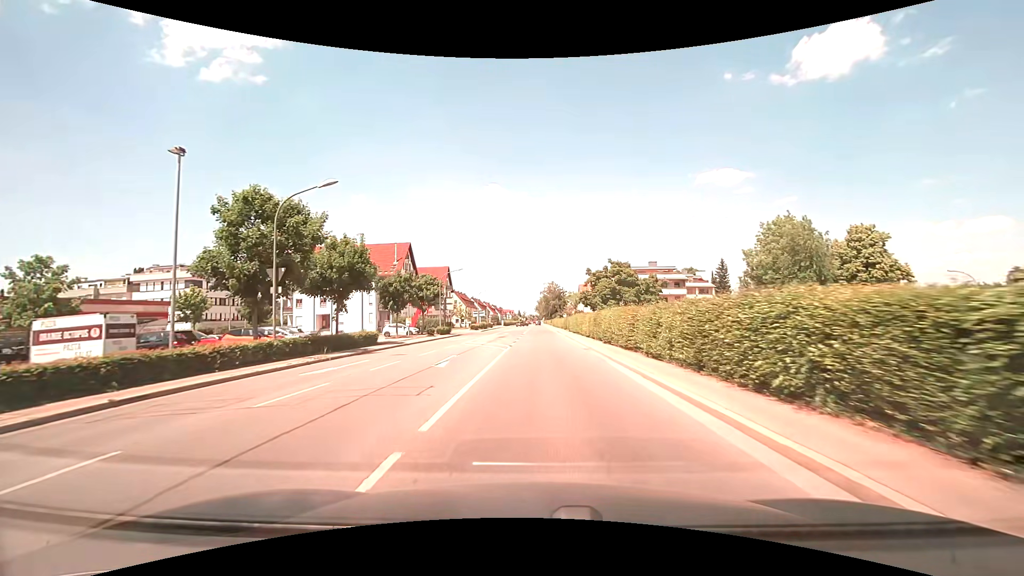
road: secondary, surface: asphalt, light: Day
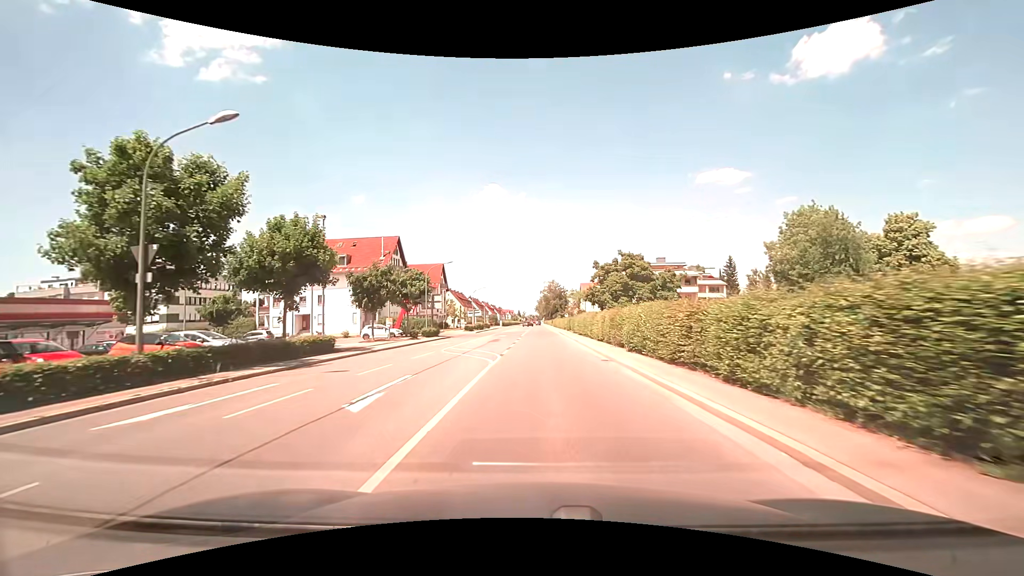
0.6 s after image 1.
(0.0, +7.0) m; 0°
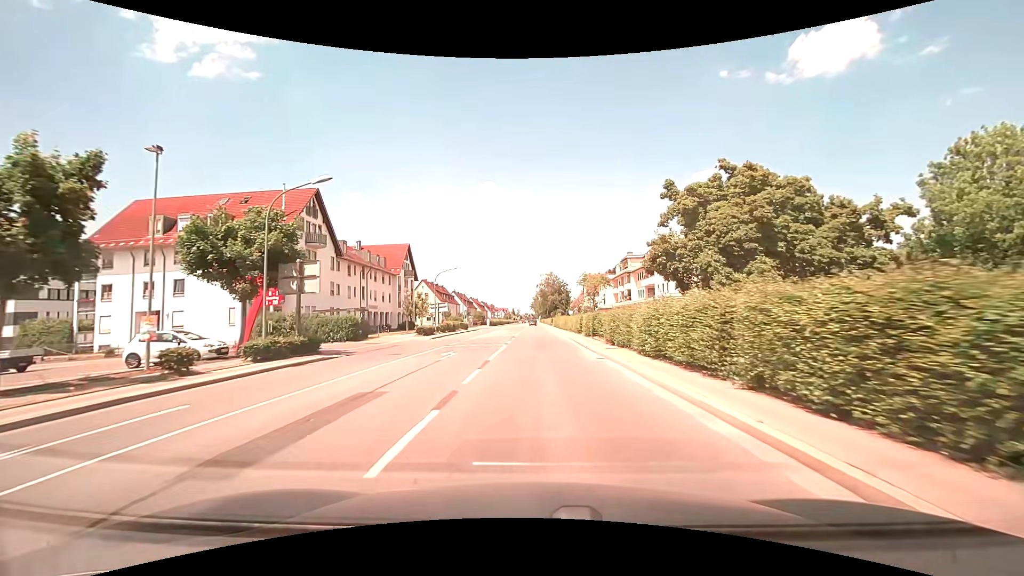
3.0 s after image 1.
(+0.1, +28.1) m; +1°
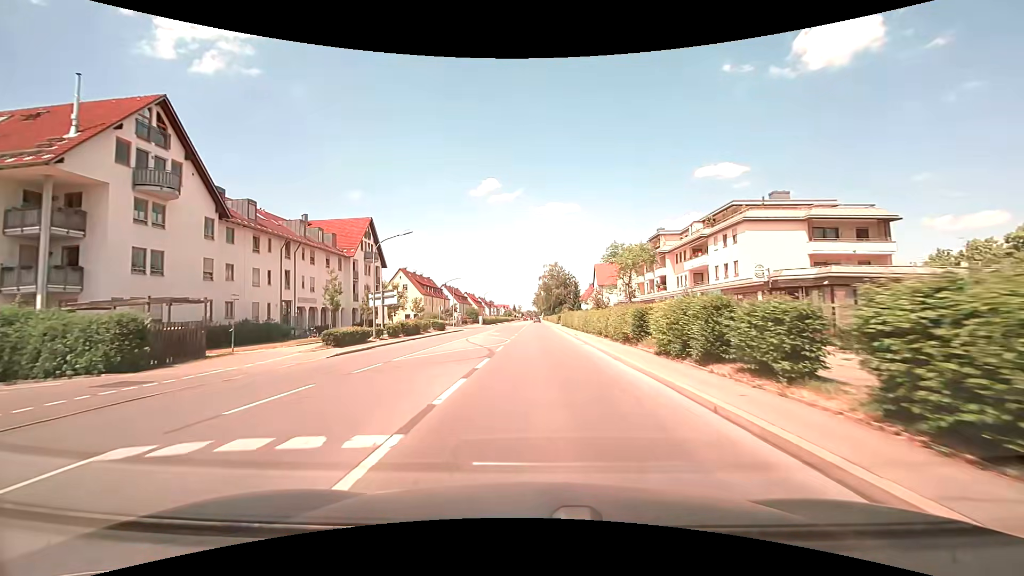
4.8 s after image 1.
(0.0, +21.3) m; 0°
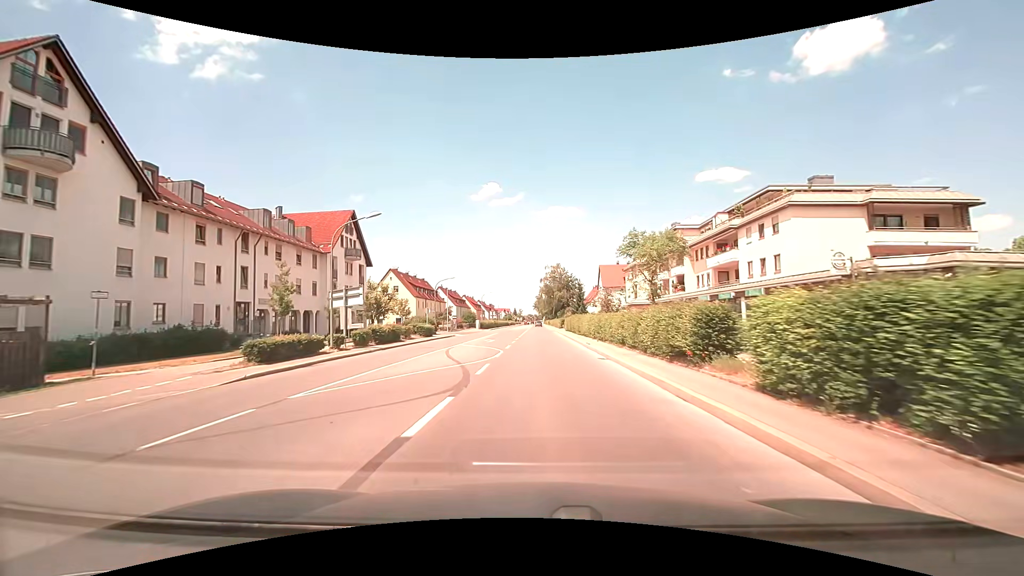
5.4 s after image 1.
(0.0, +7.1) m; 0°
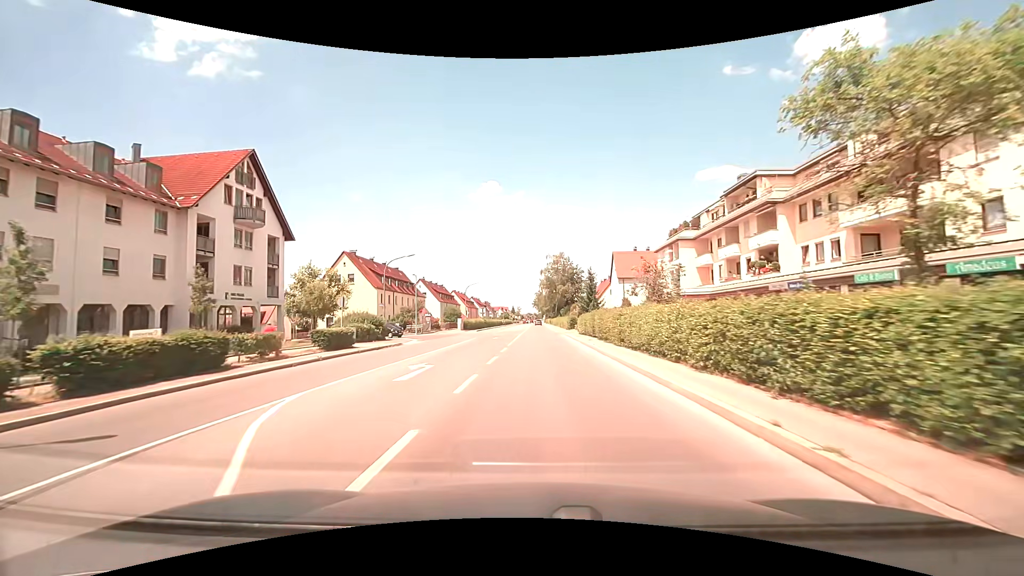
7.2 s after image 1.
(+0.1, +21.5) m; 0°
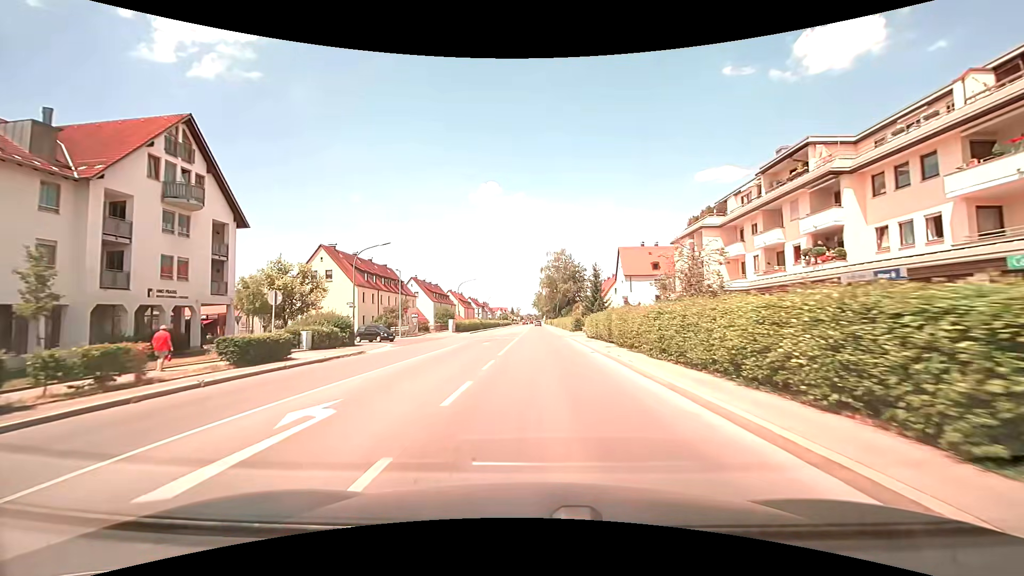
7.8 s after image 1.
(0.0, +7.2) m; 0°
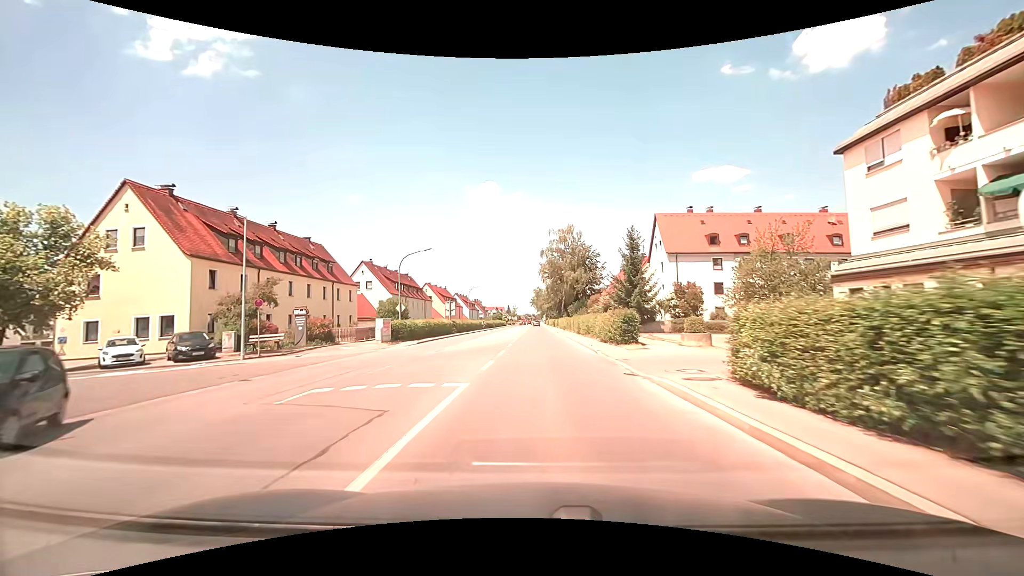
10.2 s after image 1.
(0.0, +28.9) m; 0°
(0, +10) (0, +20) (0, +30) (0, +40) (0, +50) (0, +60) (0, +70) (0, +80) (0, +90) (0, +100) m
